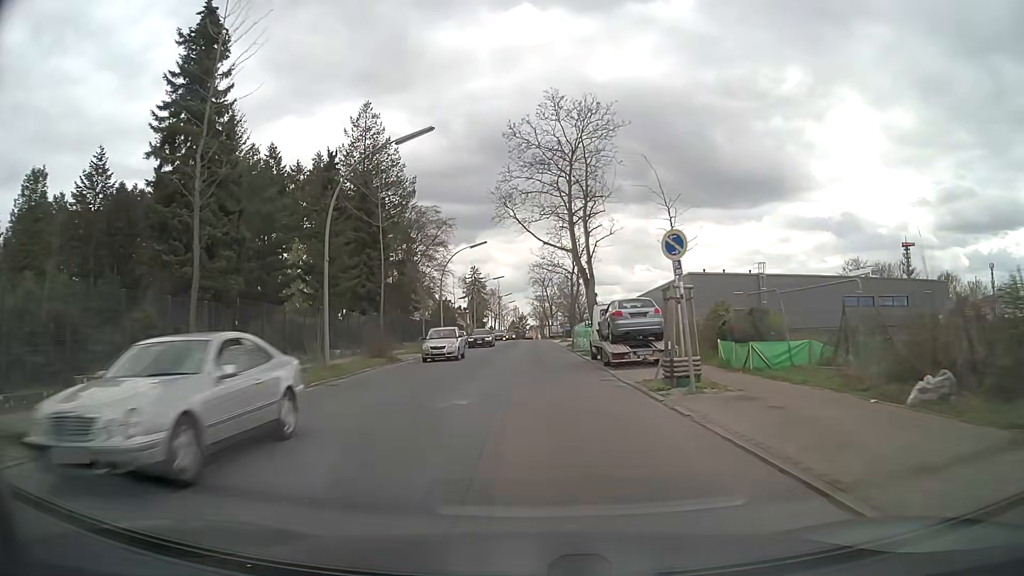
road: tertiary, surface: asphalt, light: Day
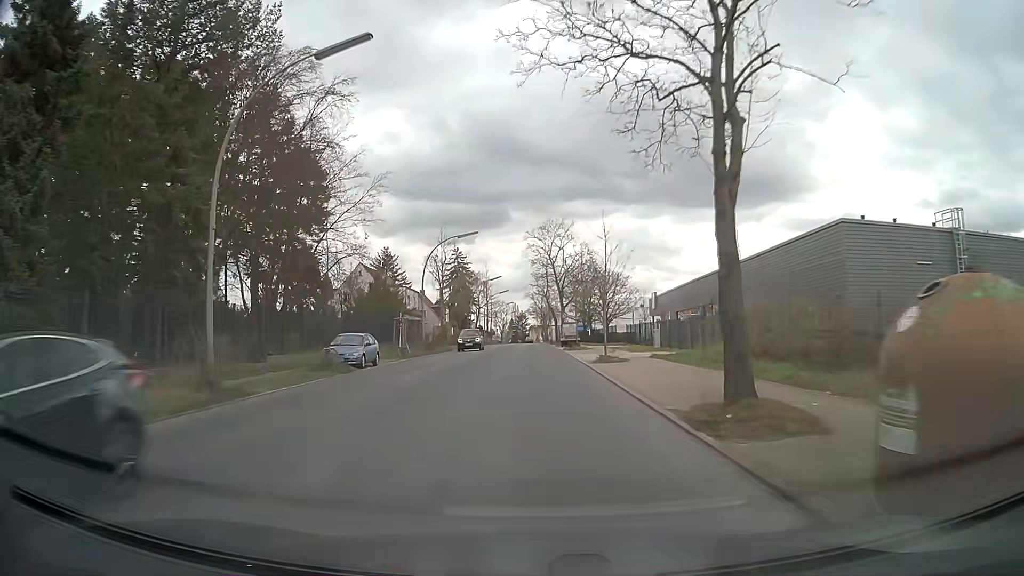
(+0.1, +37.6) m; 0°
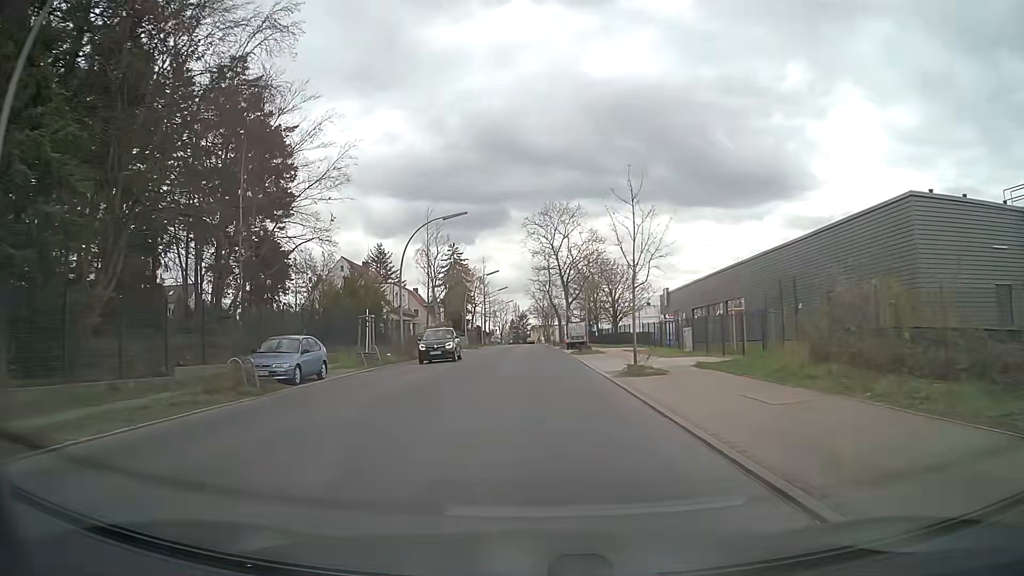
(0.0, +7.5) m; 0°
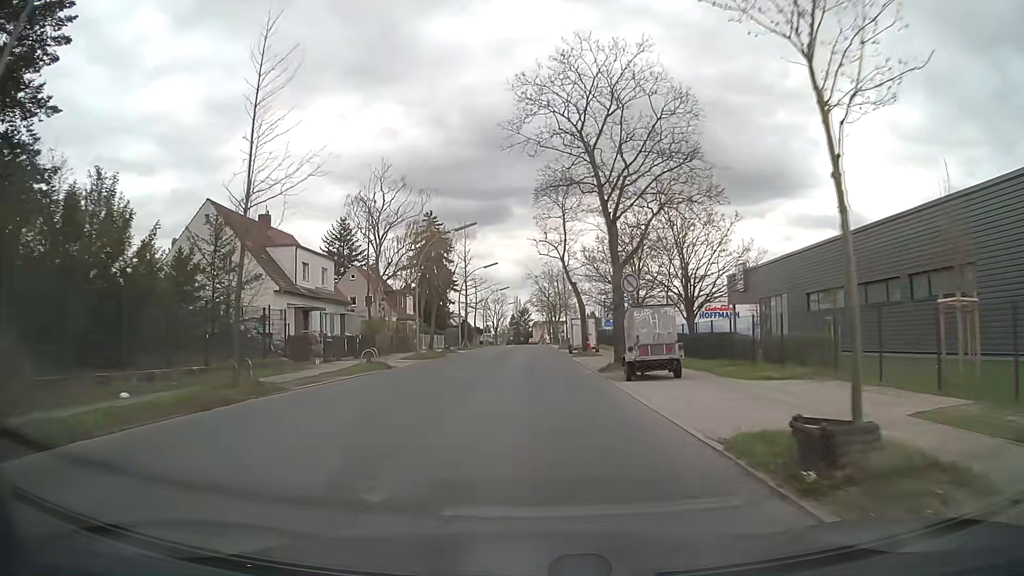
(-0.1, +30.2) m; 0°
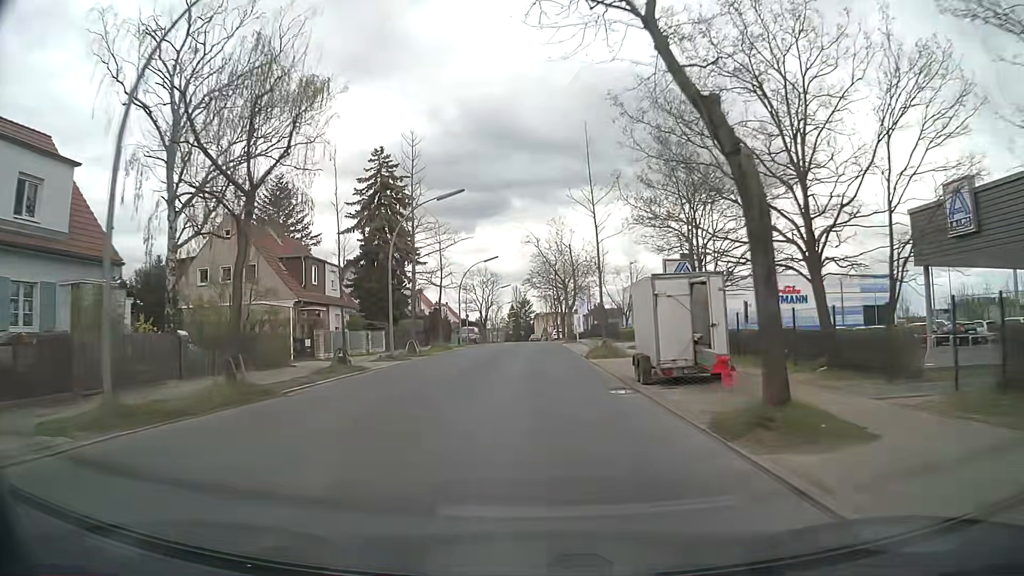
(0.0, +30.6) m; 0°
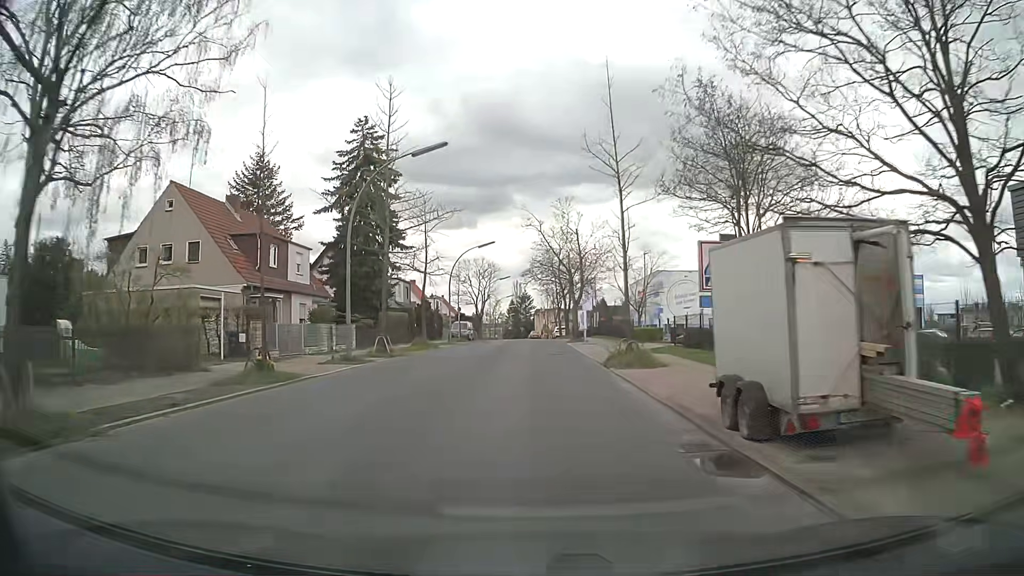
(0.0, +7.5) m; 0°
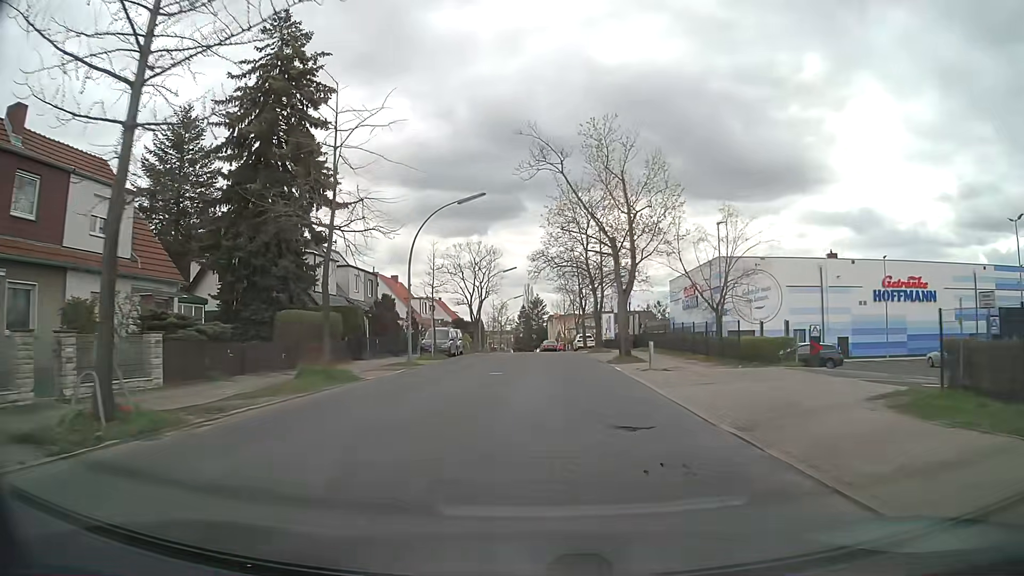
(-0.3, +21.6) m; -1°
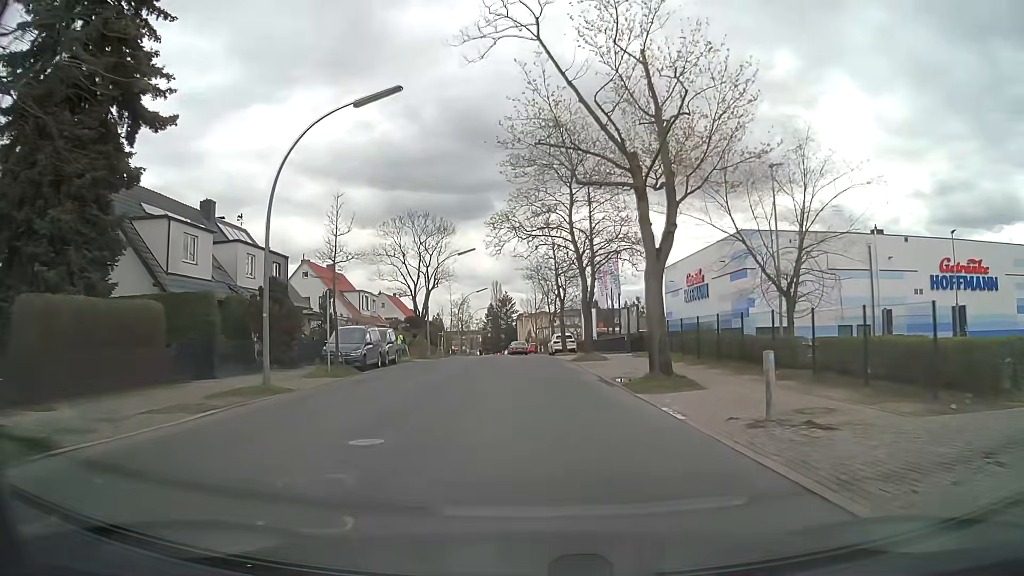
(+0.3, +14.3) m; +2°
(0, +10) (0, +20) (0, +30) (0, +40) (-1, +50) (-1, +60) (-1, +70) (-2, +80) (-2, +90) (-3, +100) m
